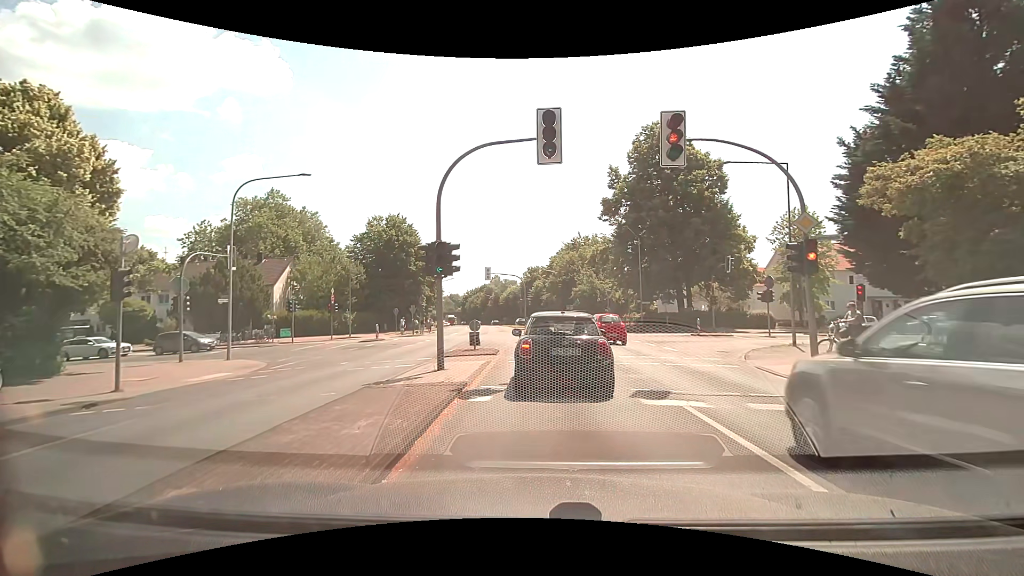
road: secondary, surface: asphalt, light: Day
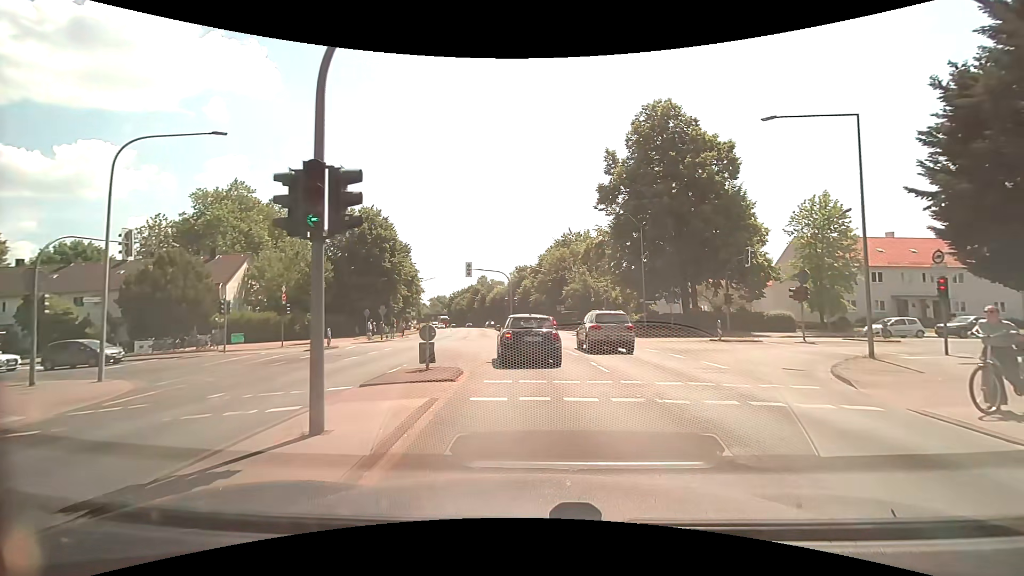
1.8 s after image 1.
(0.0, +6.9) m; +1°
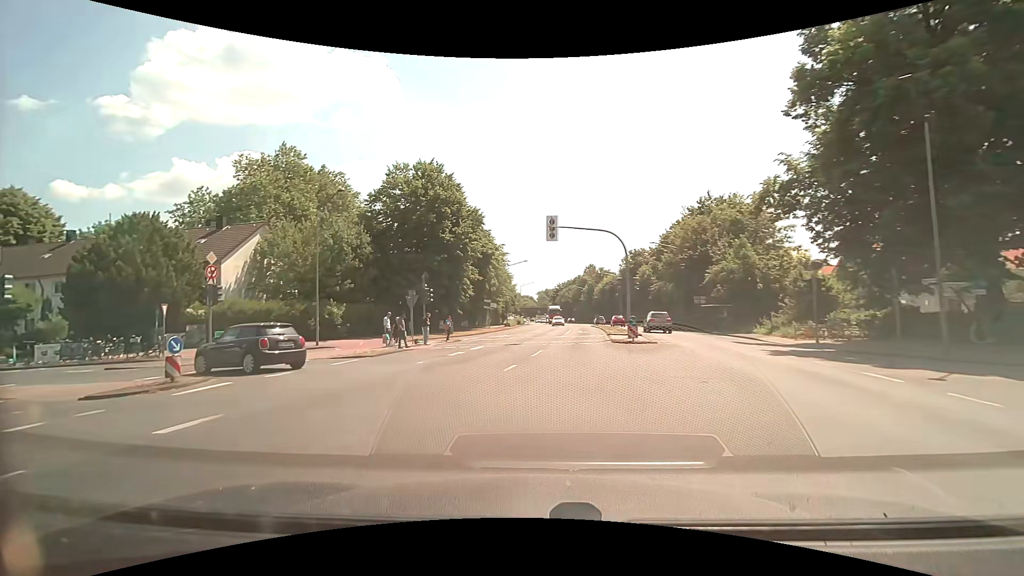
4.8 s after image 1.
(-0.7, +20.4) m; -13°
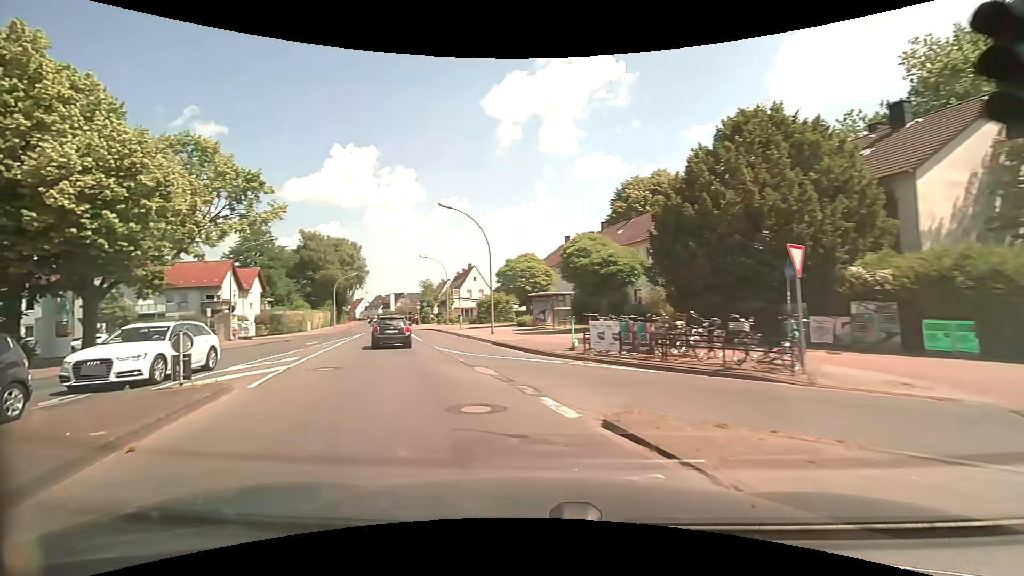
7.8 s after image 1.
(-10.8, +17.9) m; -65°
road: tertiary
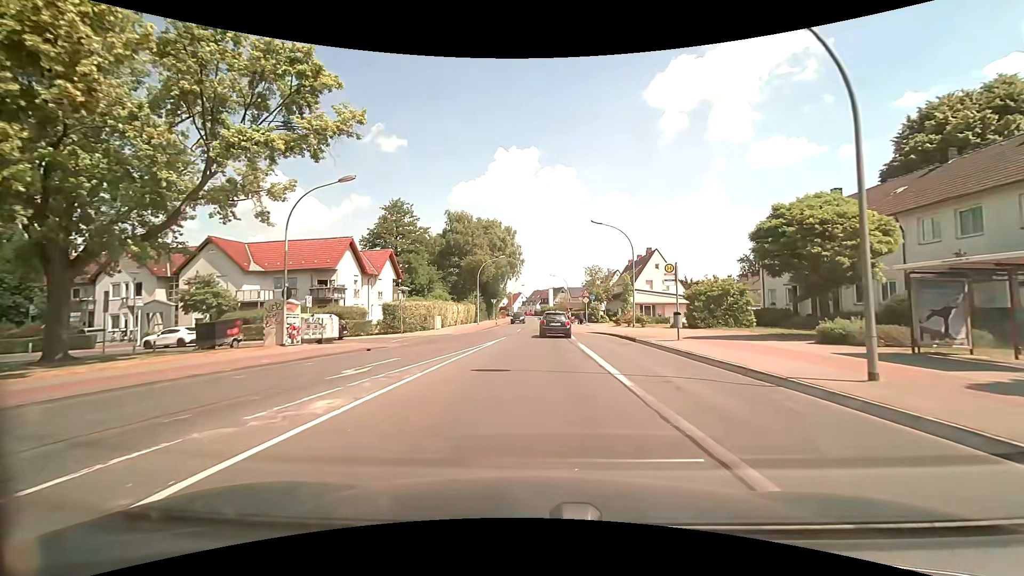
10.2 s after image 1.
(-5.1, +19.3) m; -18°
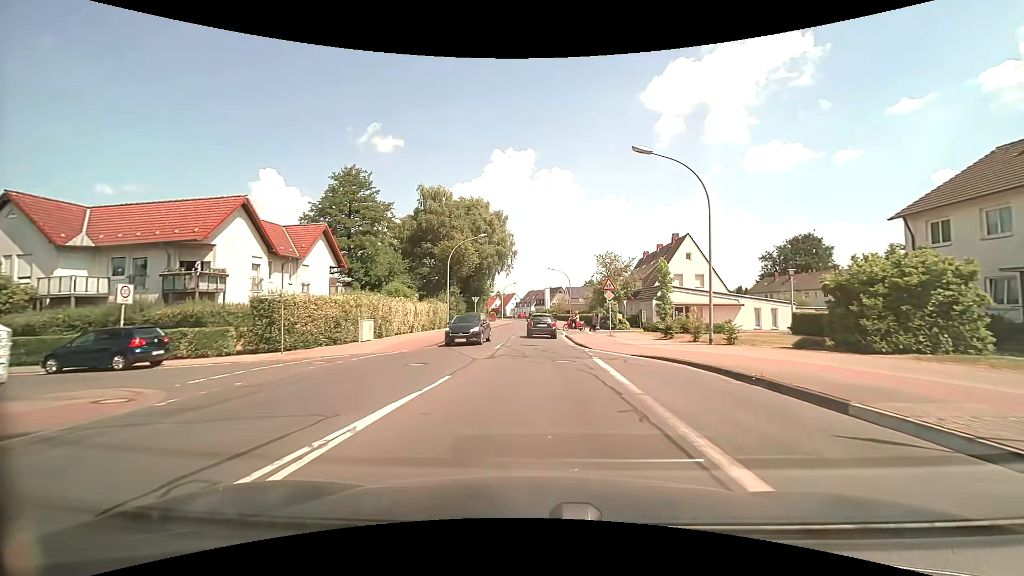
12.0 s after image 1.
(0.0, +17.0) m; +1°
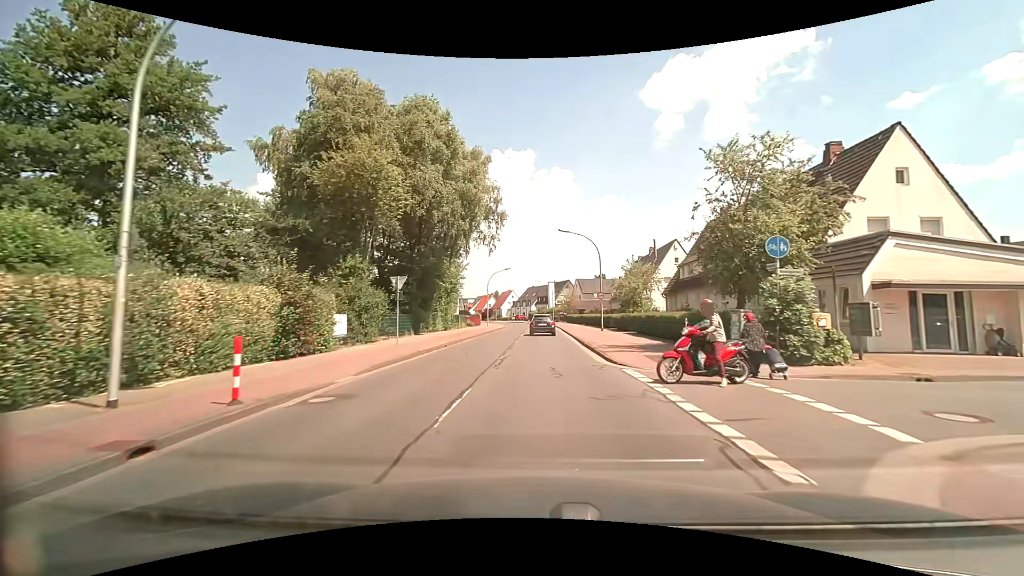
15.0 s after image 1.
(-0.2, +32.1) m; -1°
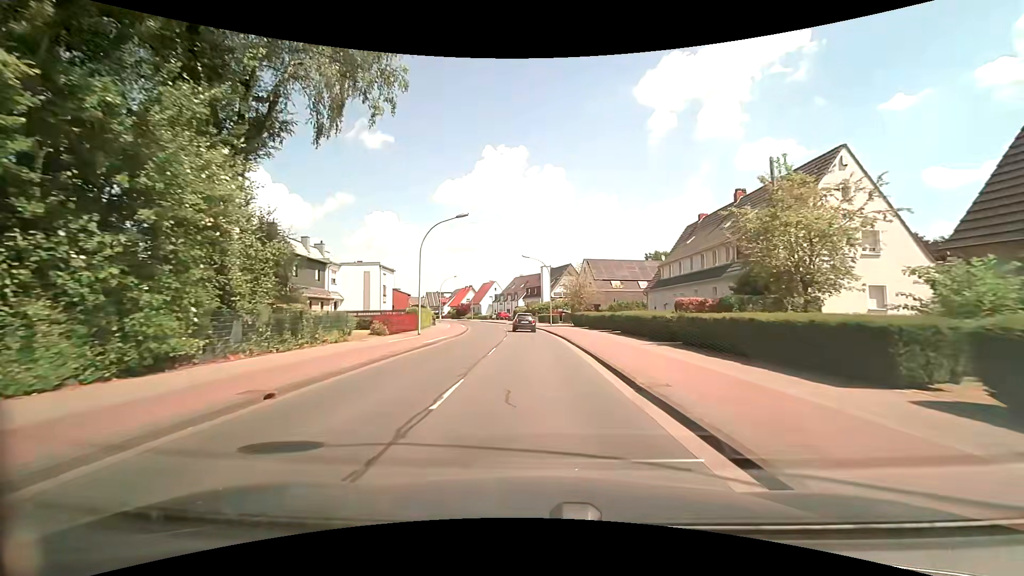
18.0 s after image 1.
(+0.5, +35.0) m; +1°
(0, +10) (0, +20) (0, +30) (-1, +40) (-2, +50) (-4, +60) (-5, +70) (-8, +79) (-10, +89) (-13, +99) m
